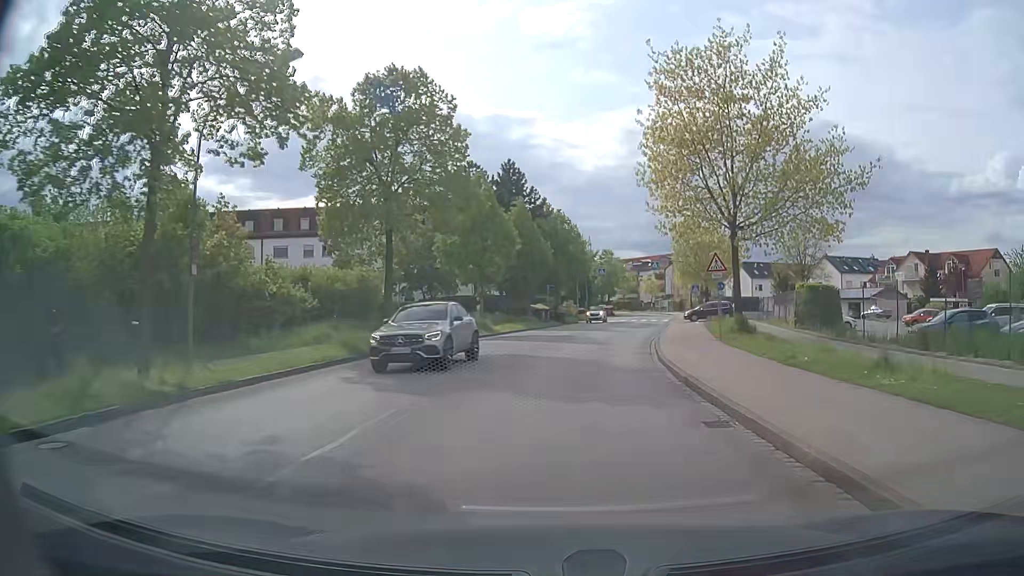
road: residential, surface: asphalt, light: Day
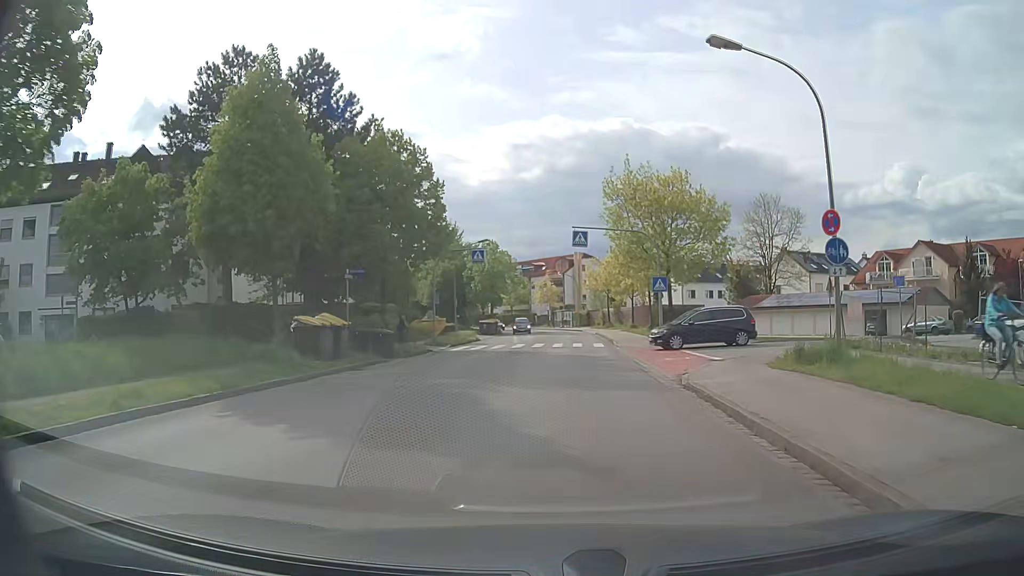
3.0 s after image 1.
(+2.8, +31.5) m; +10°
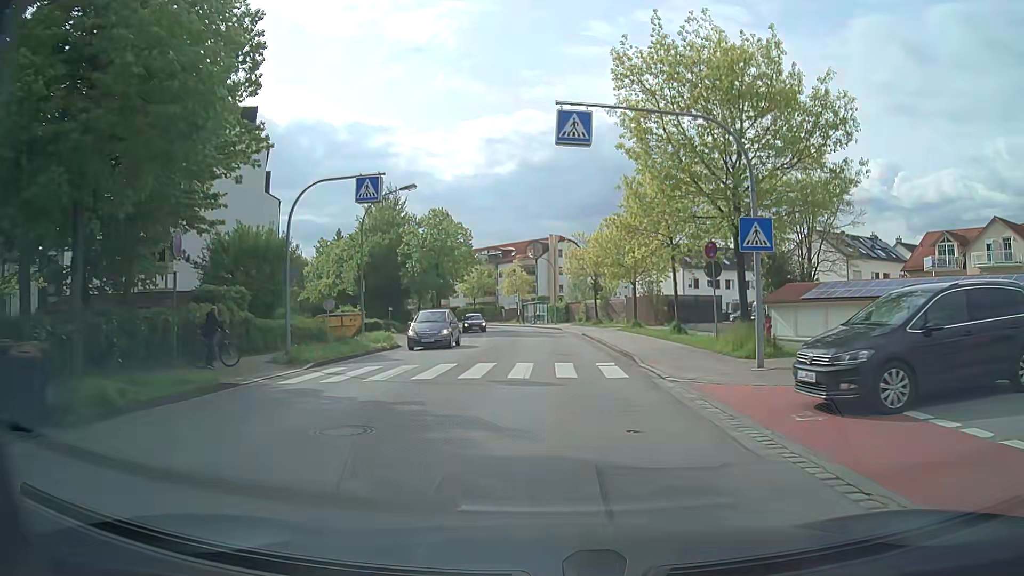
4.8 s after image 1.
(+0.5, +19.2) m; +2°
